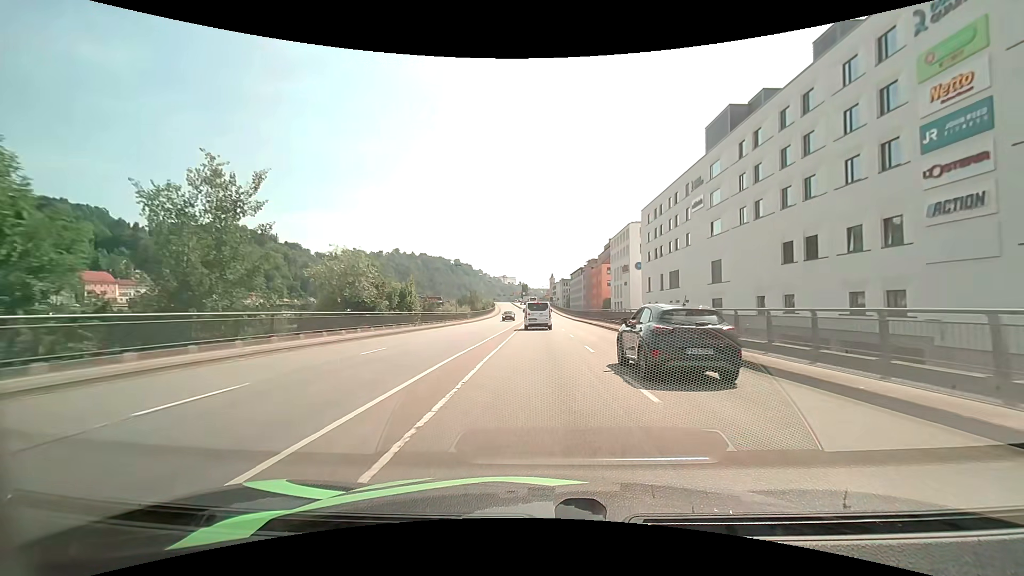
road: primary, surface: asphalt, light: Day
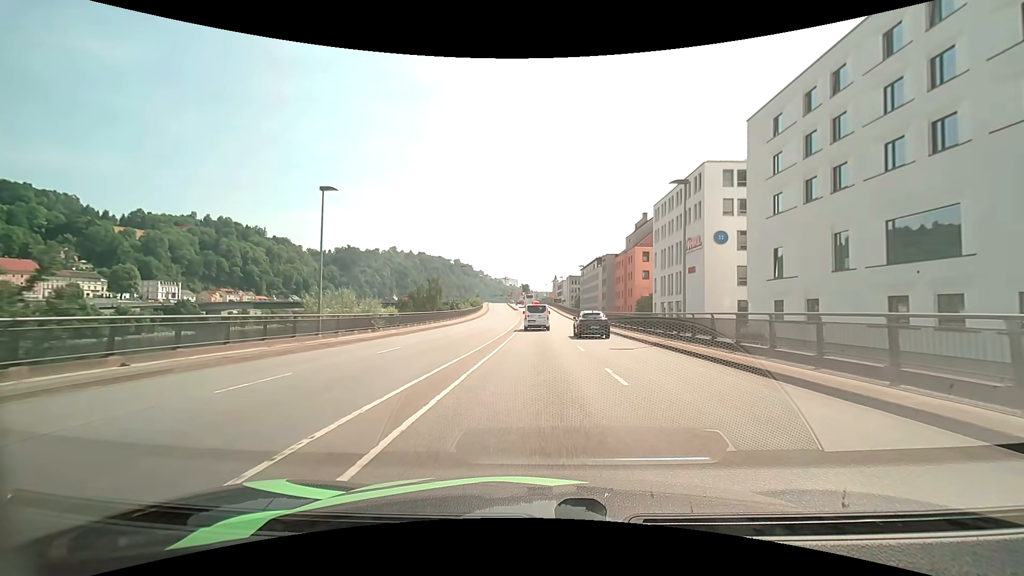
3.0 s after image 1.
(+0.1, +43.0) m; 0°
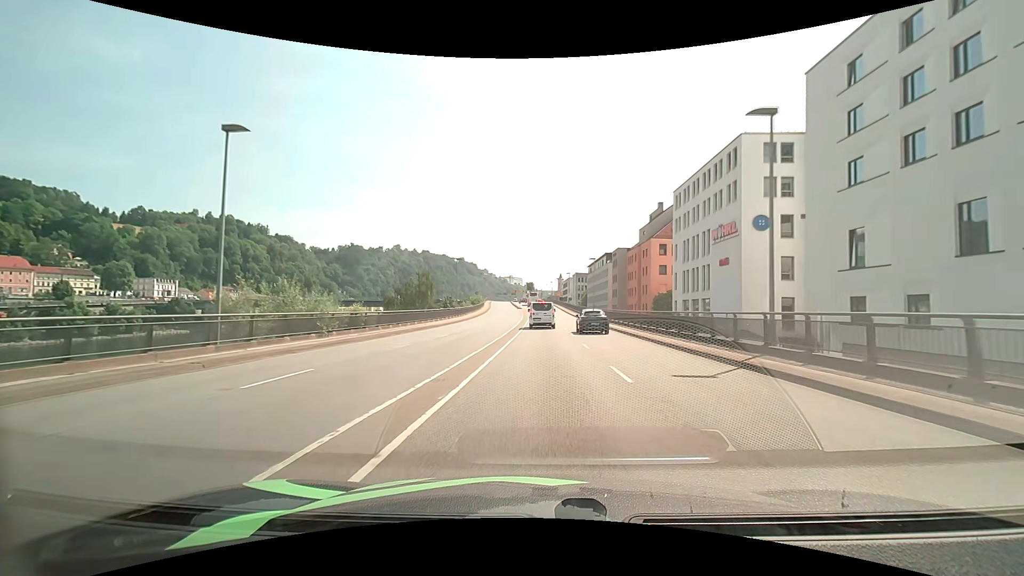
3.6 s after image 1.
(-0.1, +8.6) m; -1°
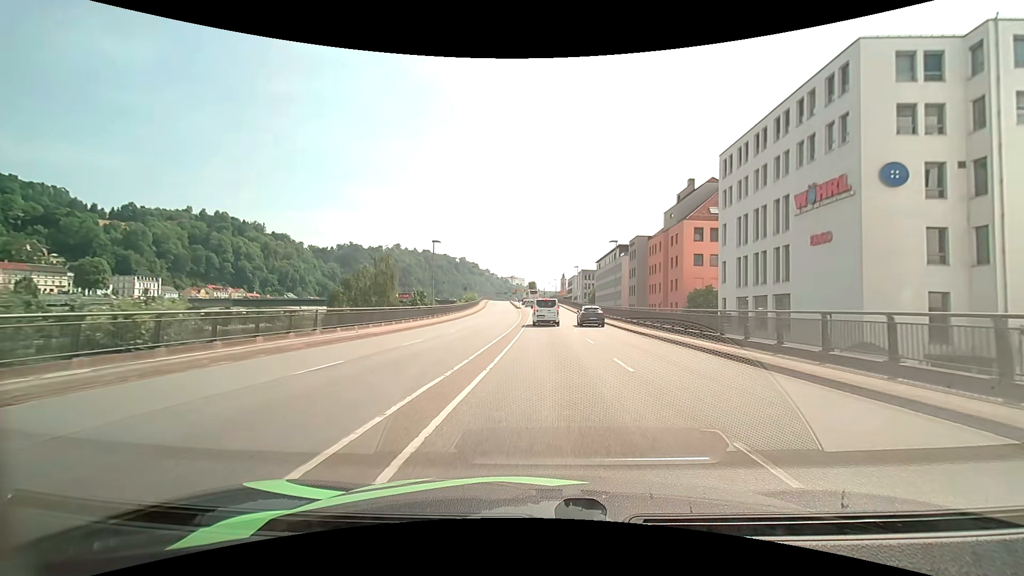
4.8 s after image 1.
(-0.1, +16.5) m; 0°
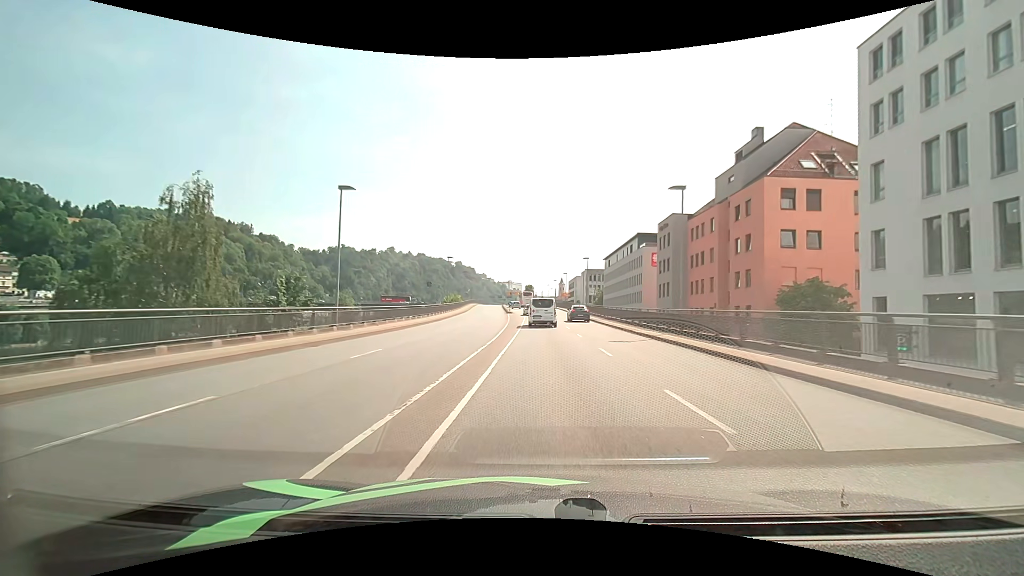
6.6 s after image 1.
(0.0, +23.6) m; 0°
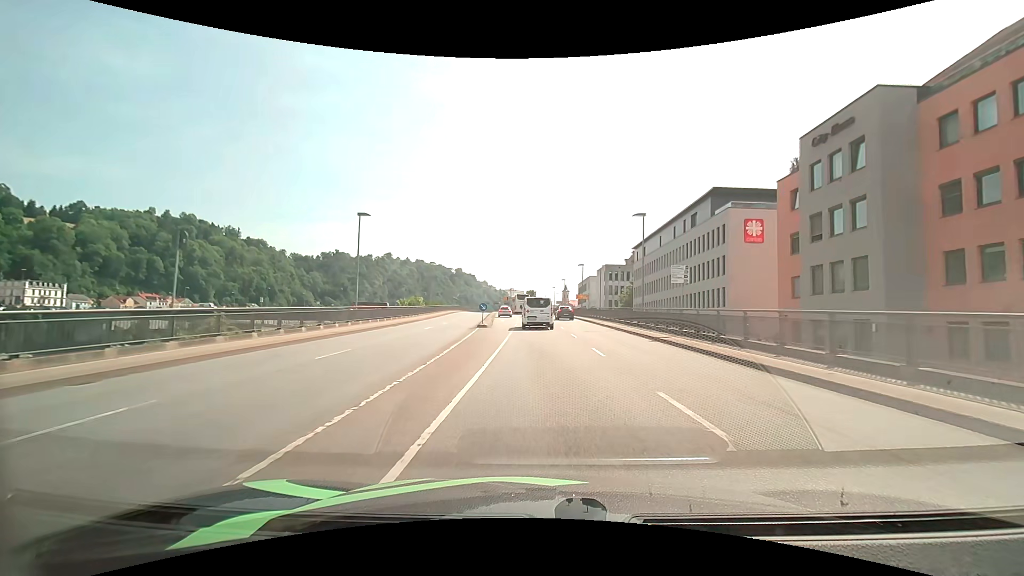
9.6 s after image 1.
(0.0, +36.0) m; 0°
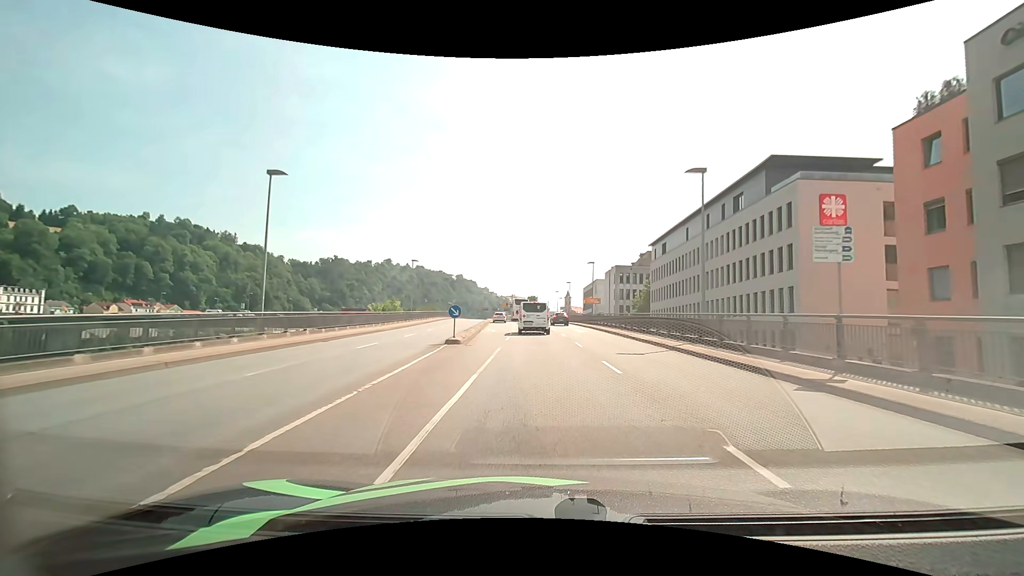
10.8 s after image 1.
(-0.1, +12.1) m; -1°
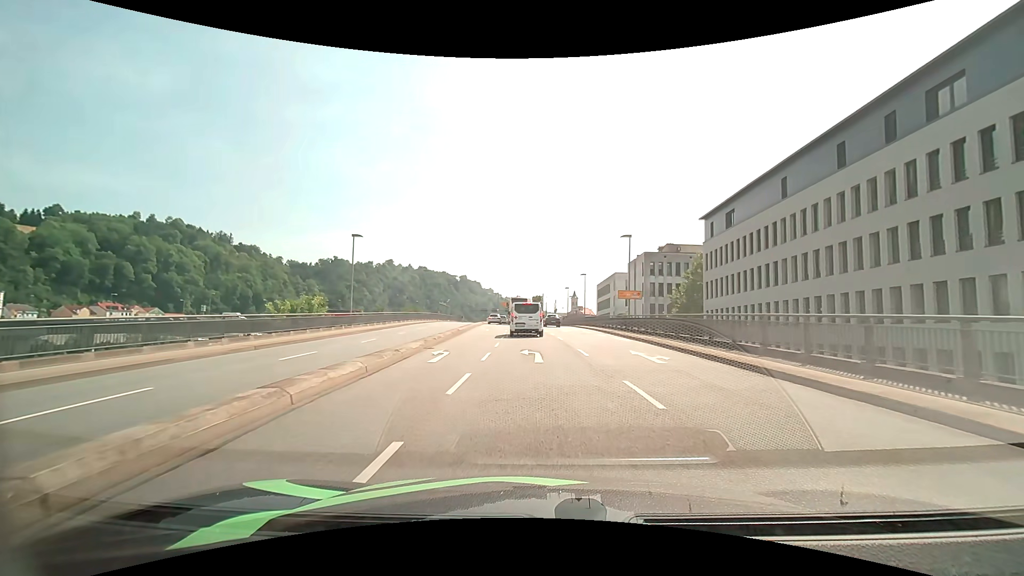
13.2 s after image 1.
(-0.1, +21.9) m; -1°
(0, +10) (0, +20) (0, +30) (-1, +40) (-1, +50) (-1, +60) (-2, +70) (-2, +80) (-3, +90) (-3, +100) m
